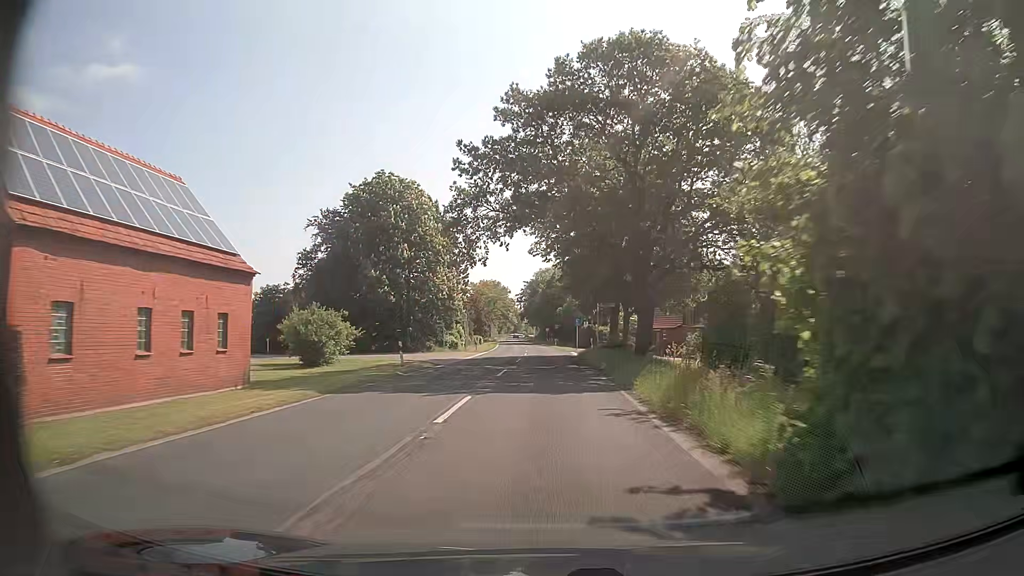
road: secondary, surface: asphalt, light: Day
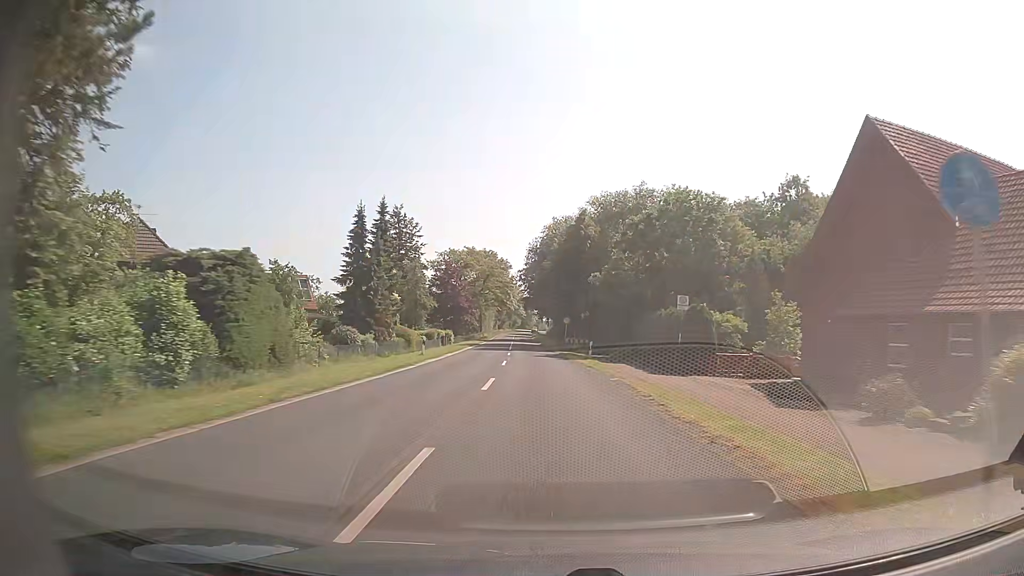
(-0.7, +54.9) m; -1°
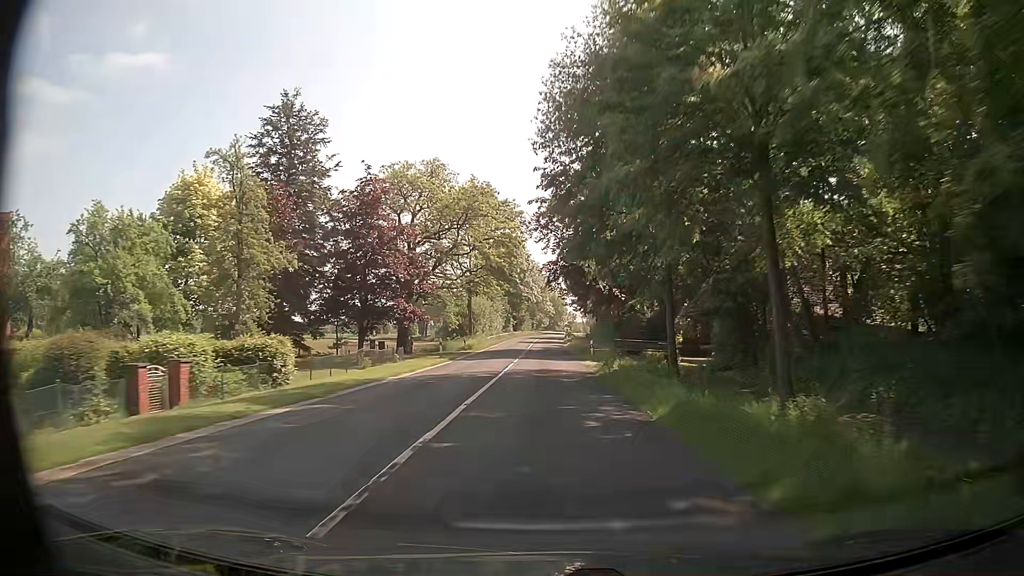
(-1.5, +55.3) m; -3°
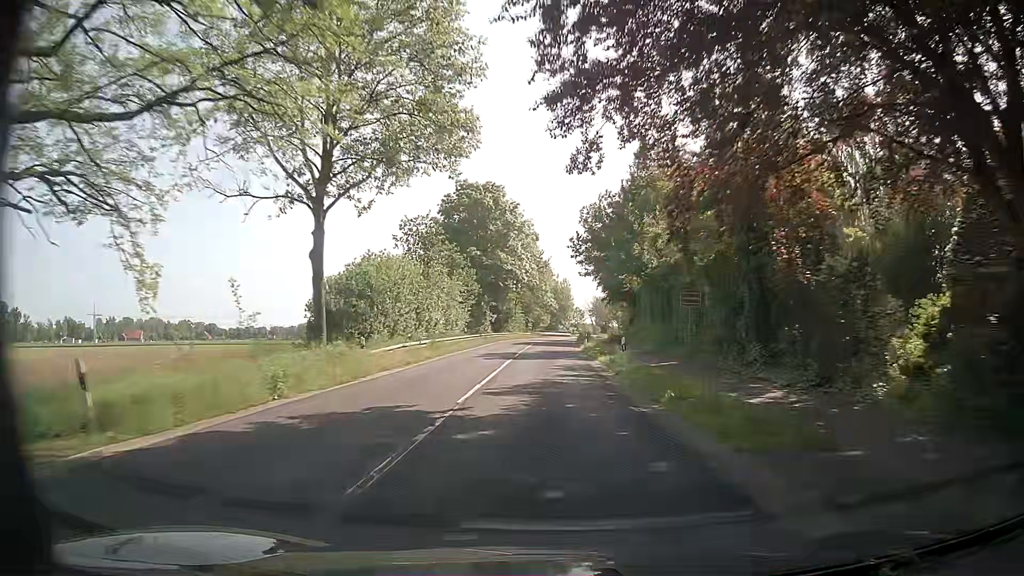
(-0.1, +44.4) m; 0°
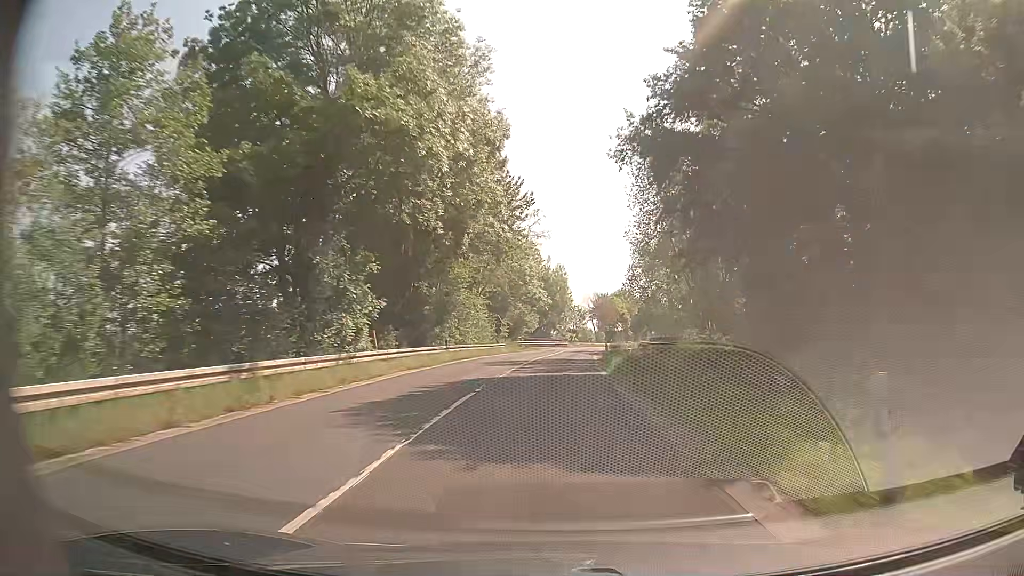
(0.0, +44.2) m; 0°
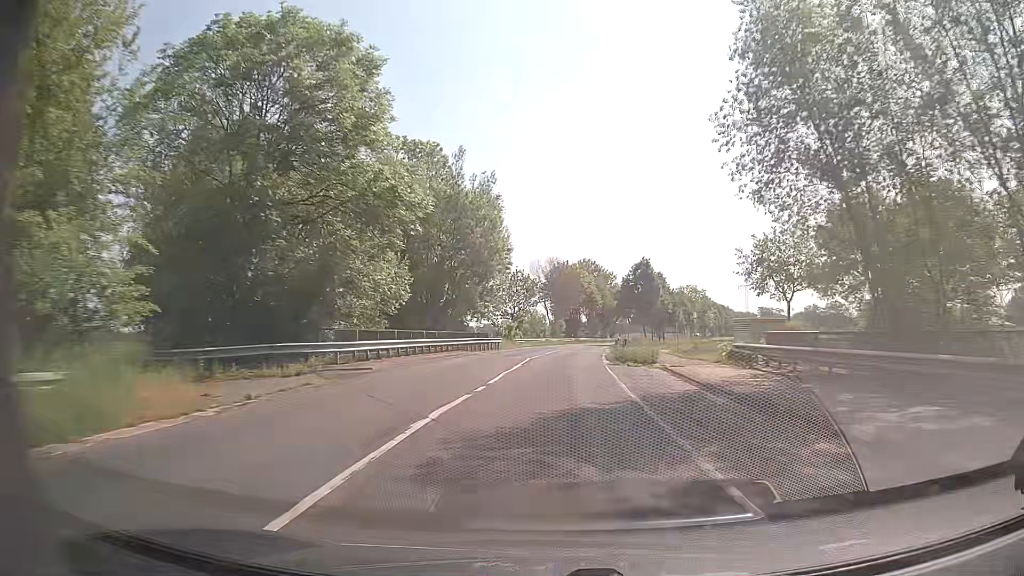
(+2.5, +55.4) m; +5°
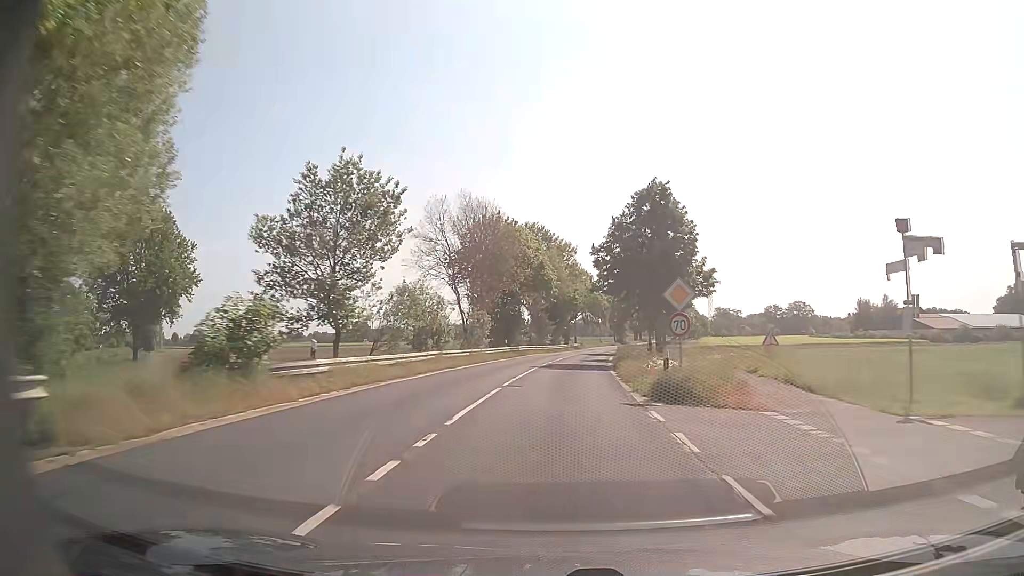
(+2.0, +44.5) m; +5°
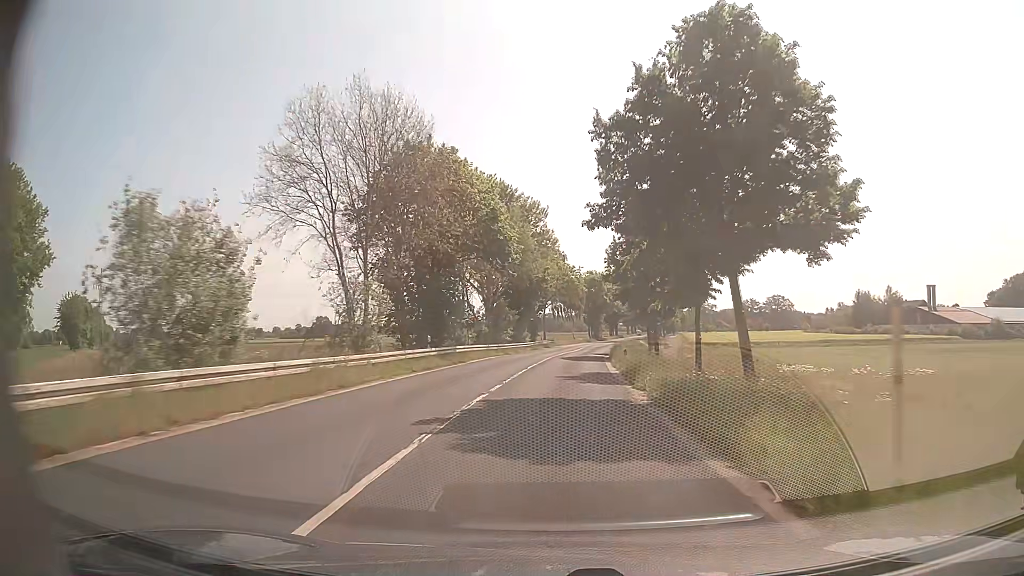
(+0.6, +22.3) m; +3°
(0, +10) (0, +20) (+1, +30) (+1, +40) (+2, +50) (+3, +60) (+5, +70) (+6, +80) (+7, +90) (+9, +99) m
